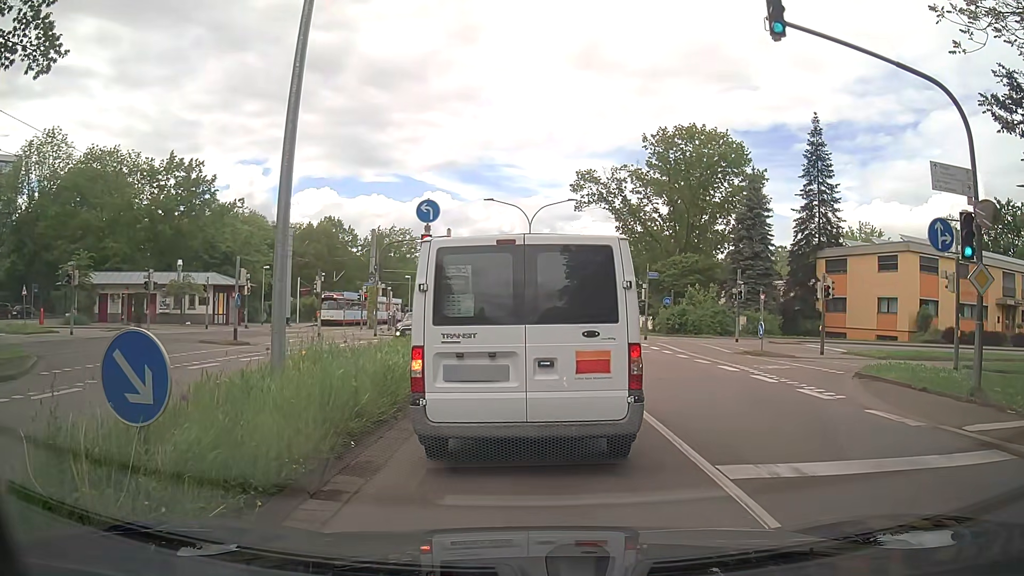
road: secondary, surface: asphalt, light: Day
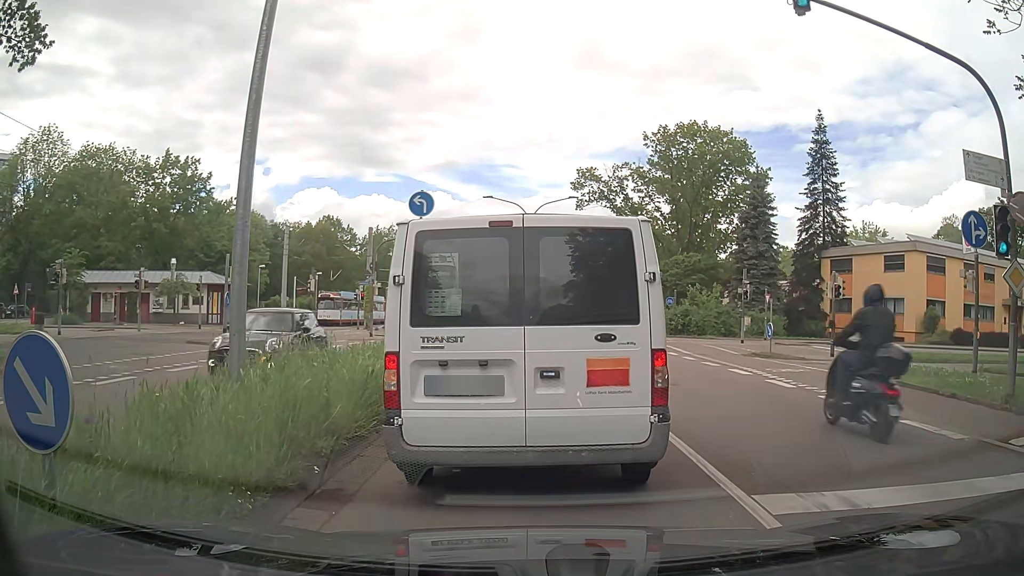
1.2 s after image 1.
(0.0, +1.0) m; 0°
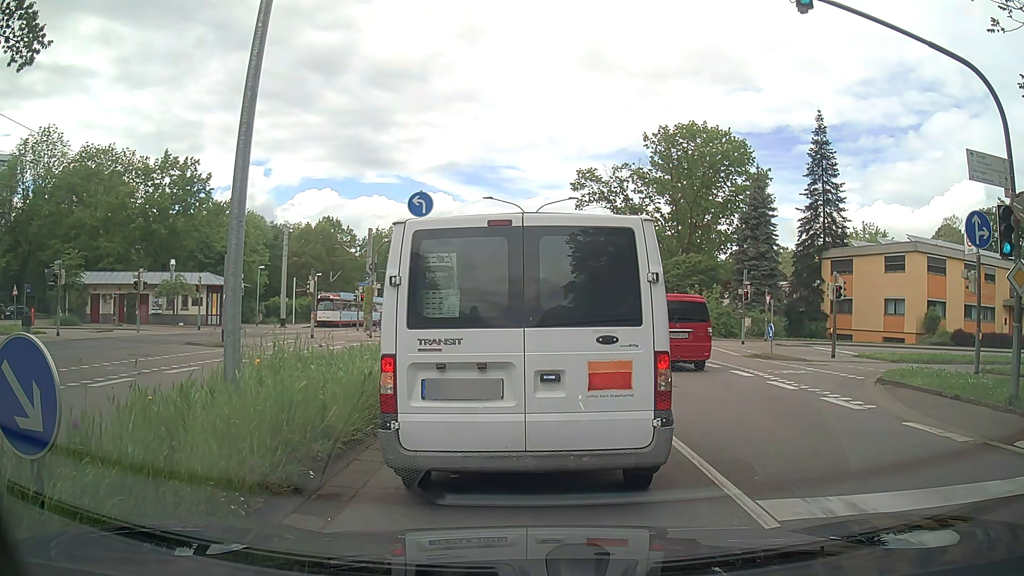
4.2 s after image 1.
(0.0, +0.2) m; 0°
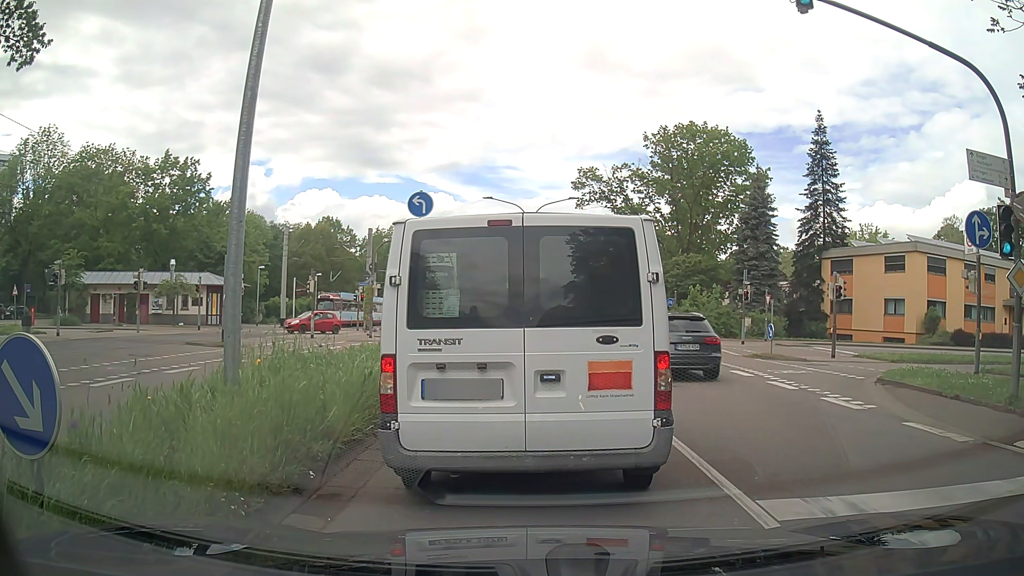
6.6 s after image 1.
(0.0, 0.0) m; 0°
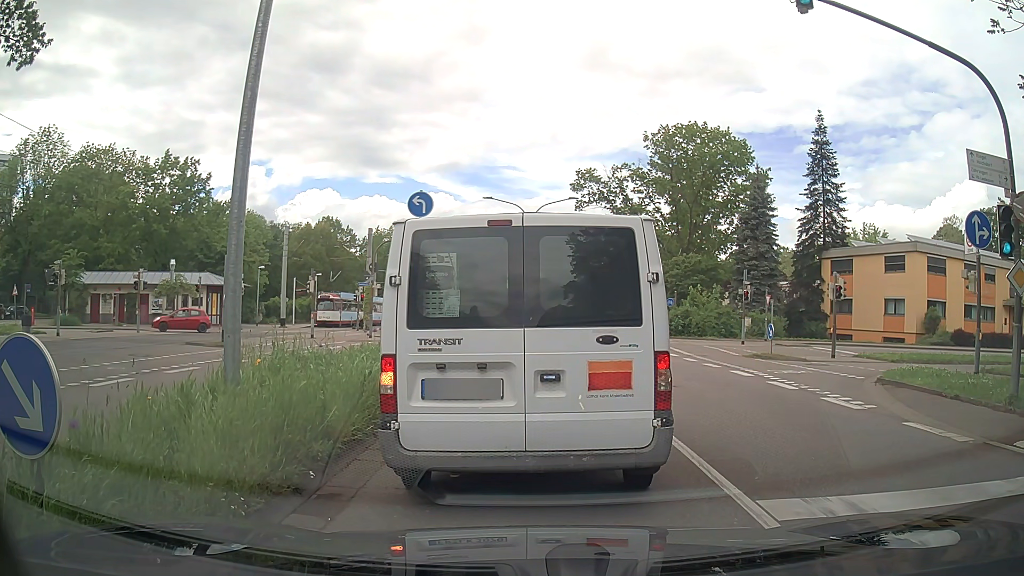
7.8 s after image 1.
(0.0, 0.0) m; 0°
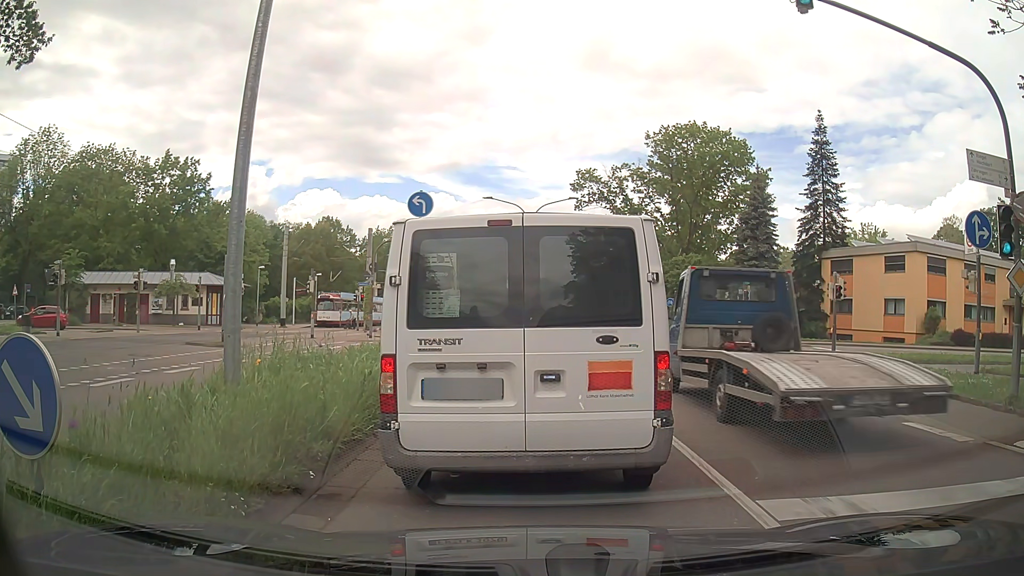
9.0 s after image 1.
(0.0, 0.0) m; 0°
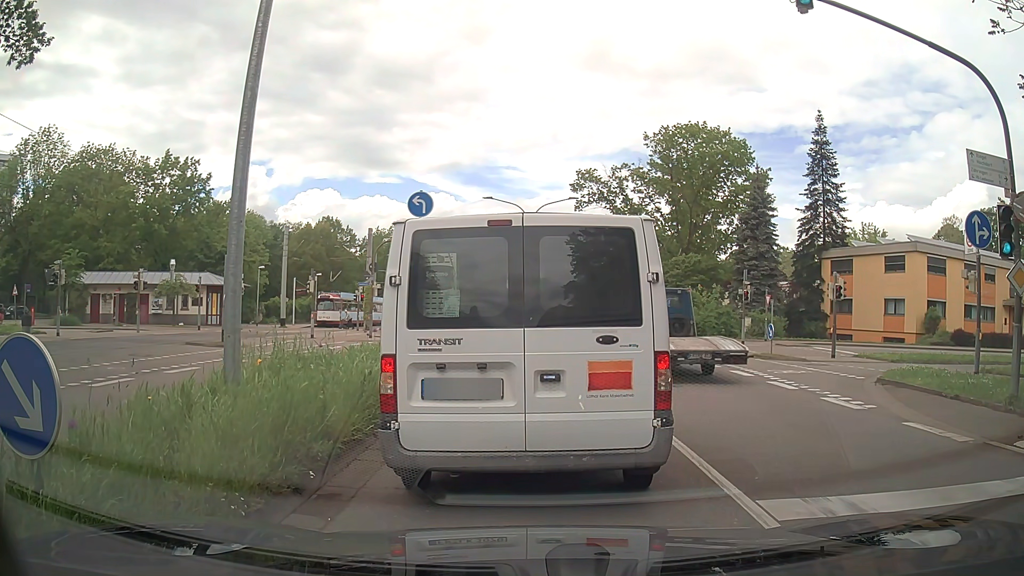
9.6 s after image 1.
(0.0, 0.0) m; 0°
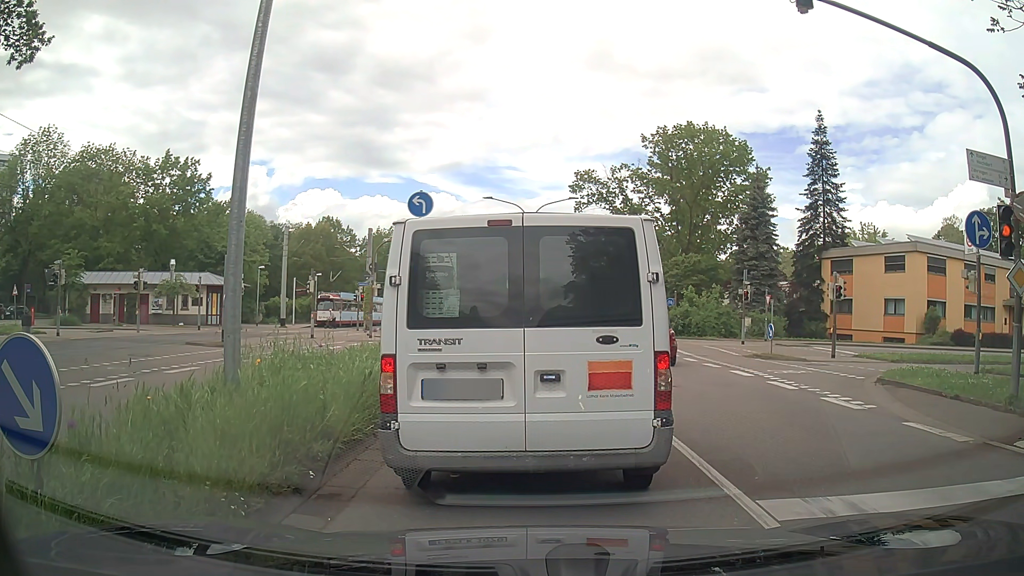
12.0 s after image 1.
(0.0, 0.0) m; 0°
